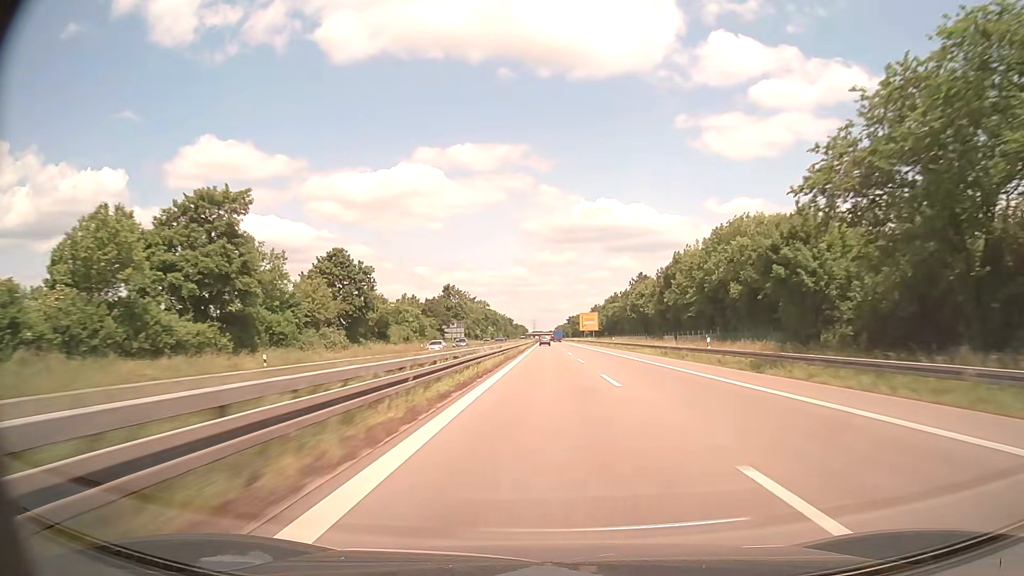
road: trunk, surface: asphalt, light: Day
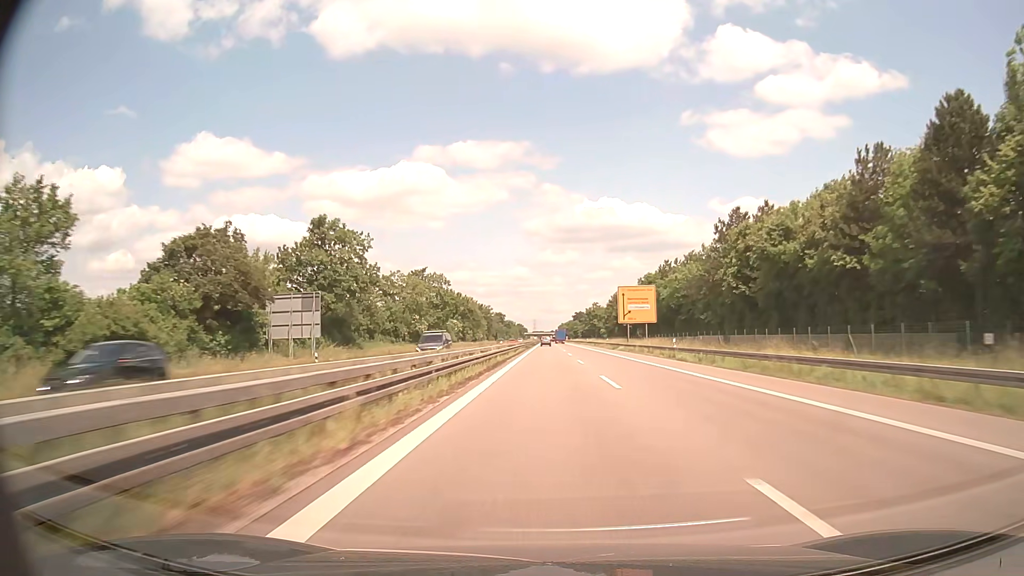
(-0.1, +90.2) m; 0°
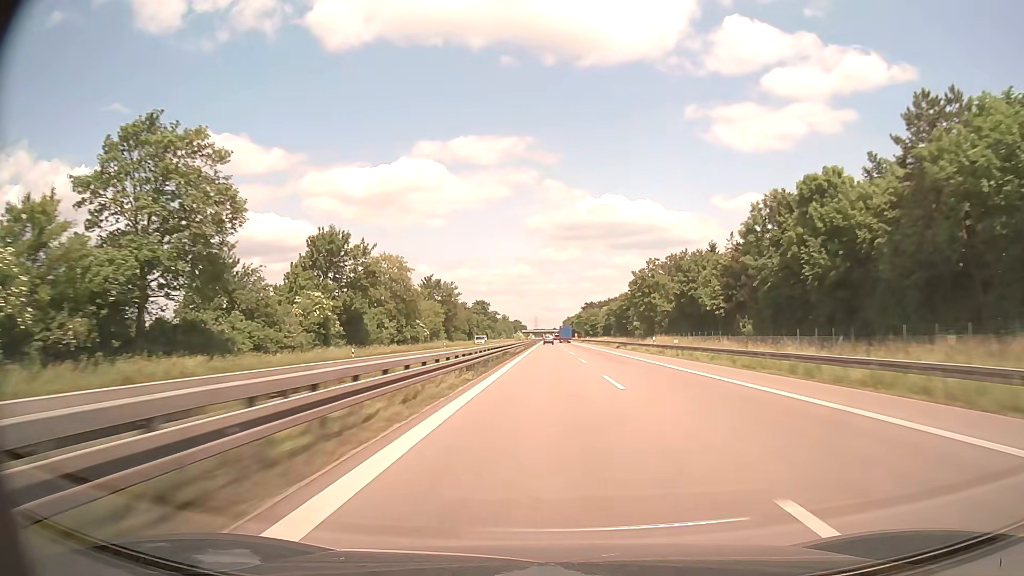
(+0.1, +90.6) m; 0°
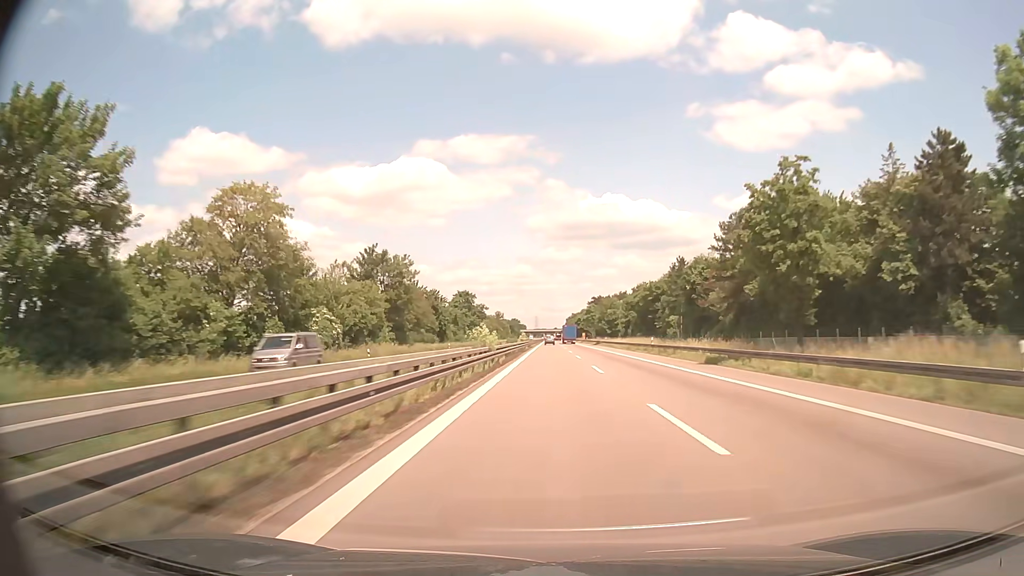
(0.0, +45.6) m; 0°
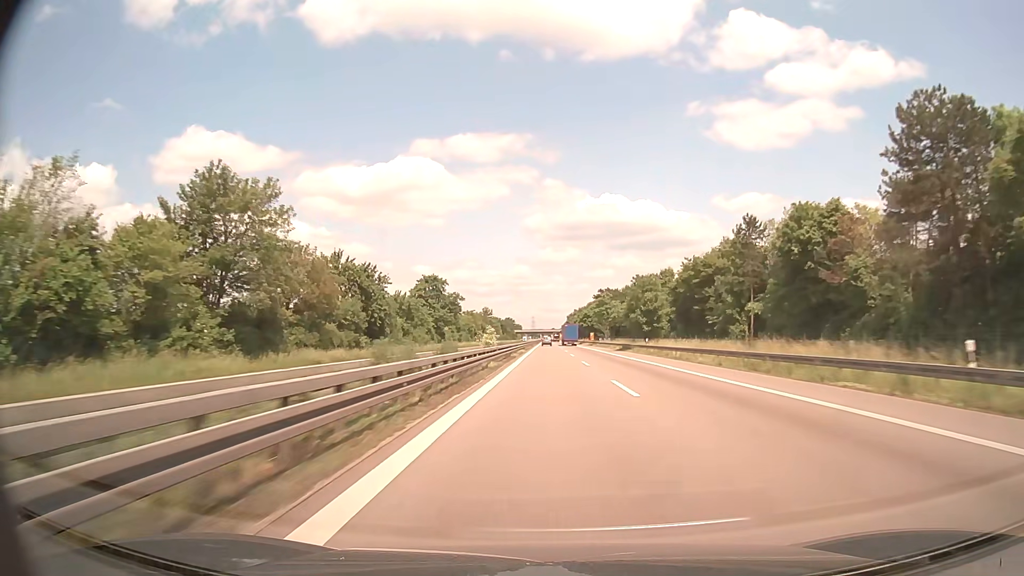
(0.0, +45.9) m; 0°
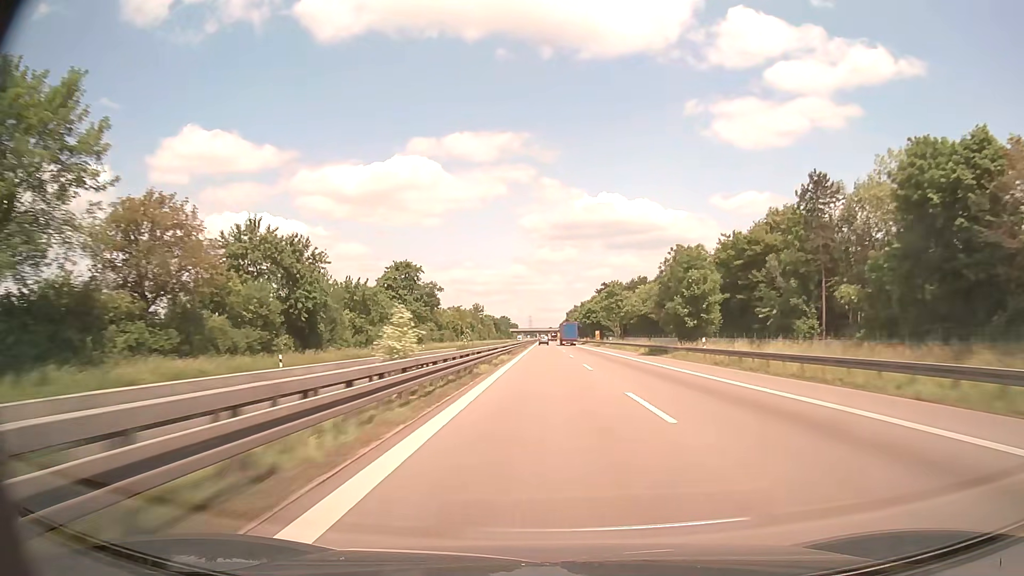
(+0.1, +23.0) m; 0°
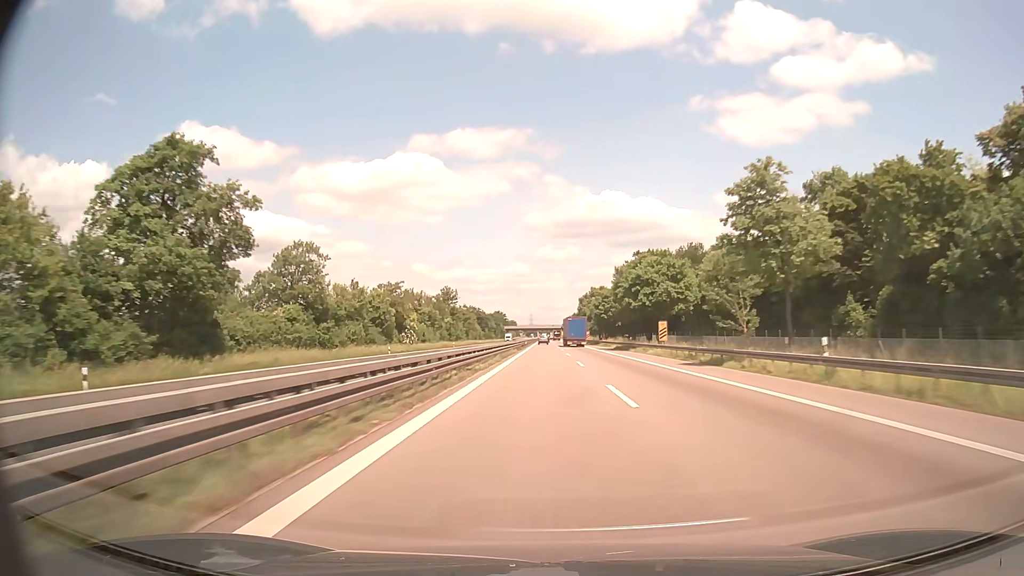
(+0.1, +69.4) m; 0°
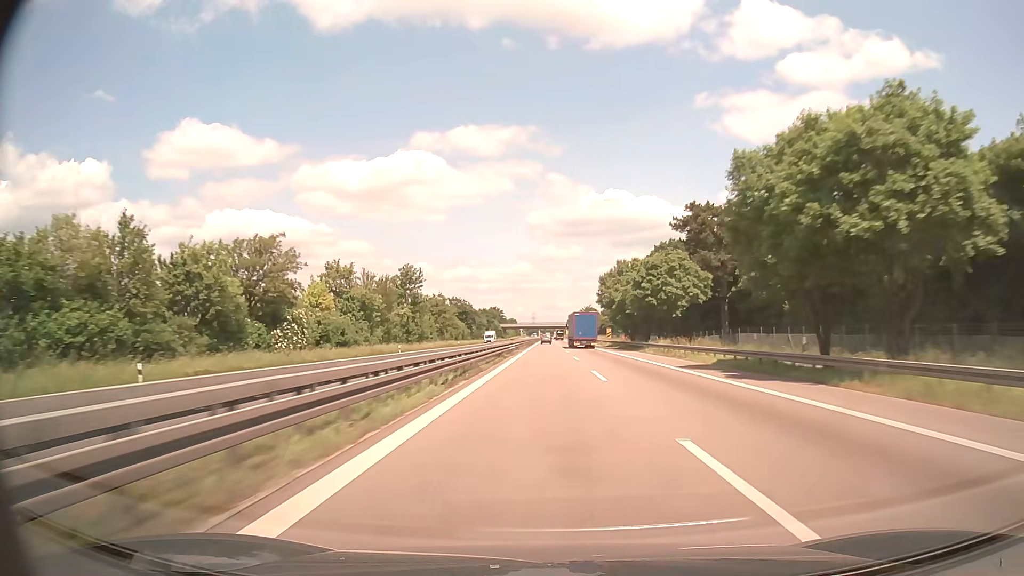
(-0.1, +45.8) m; 0°
(0, +10) (0, +20) (0, +30) (0, +40) (0, +50) (0, +60) (0, +70) (0, +80) (0, +90) (0, +100) m
